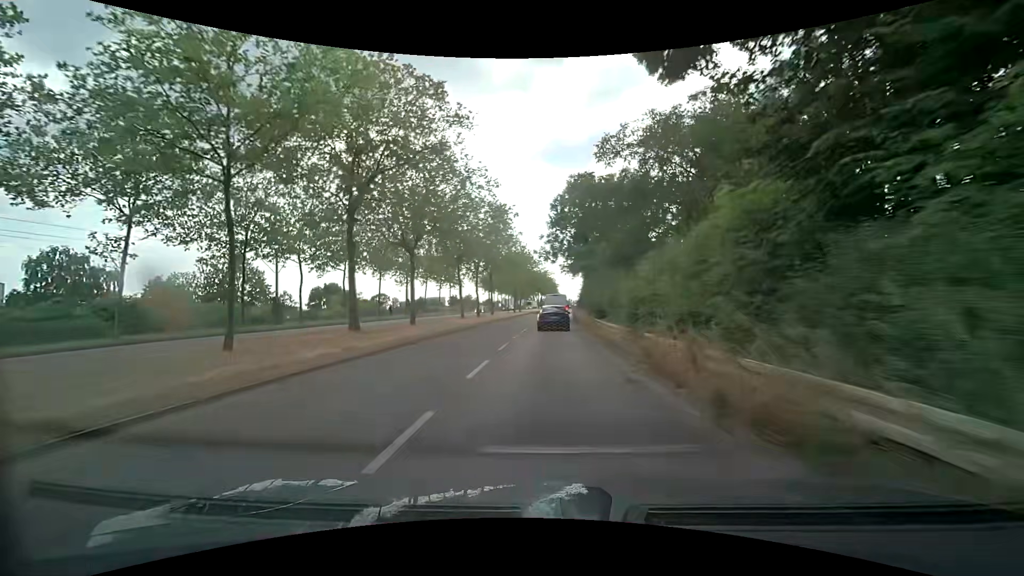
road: secondary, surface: asphalt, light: Day
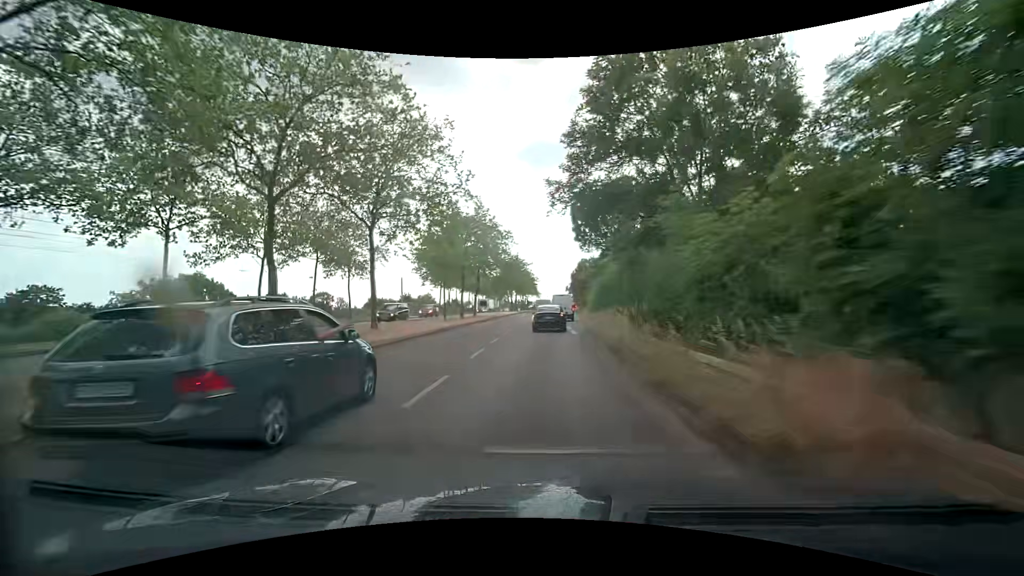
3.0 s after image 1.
(+0.6, +38.7) m; +2°
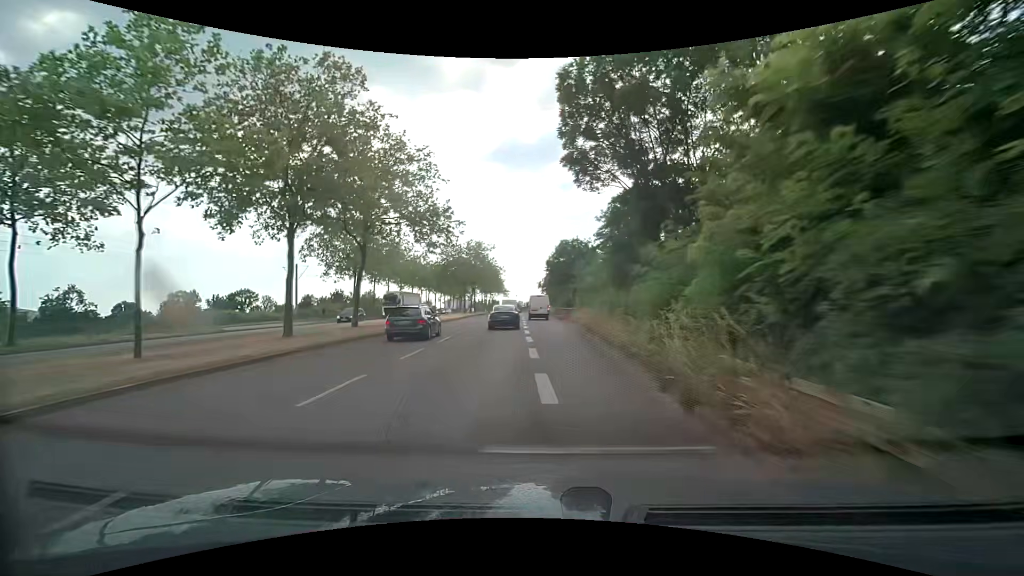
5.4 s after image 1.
(+0.9, +29.8) m; +3°
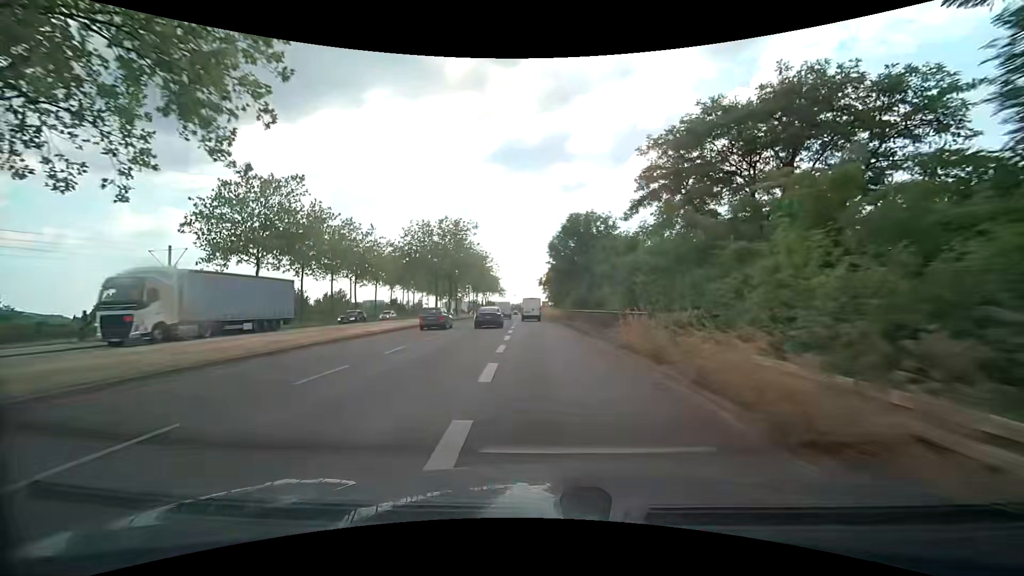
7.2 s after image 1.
(+0.1, +21.9) m; 0°
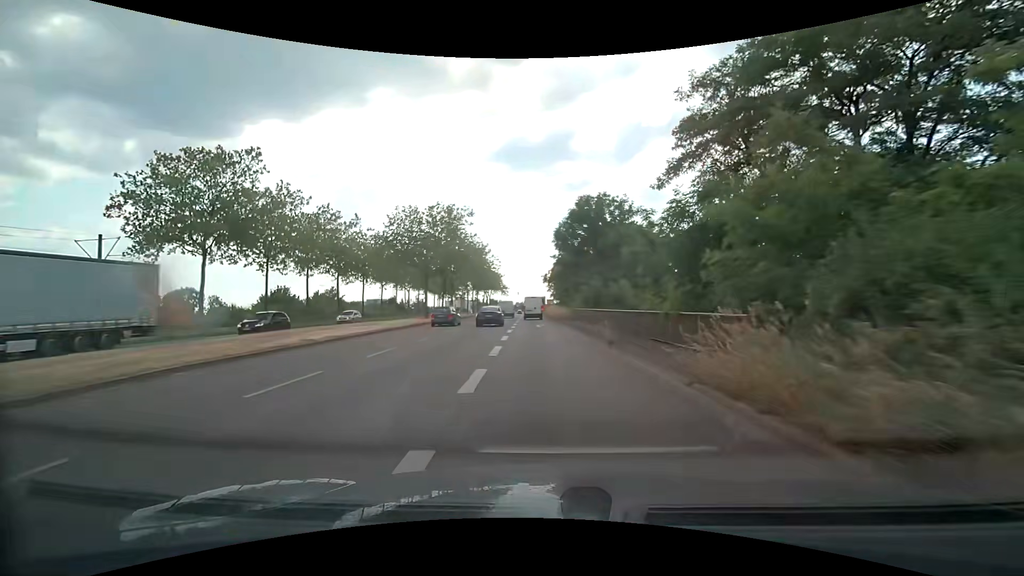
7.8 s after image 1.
(0.0, +7.3) m; -1°
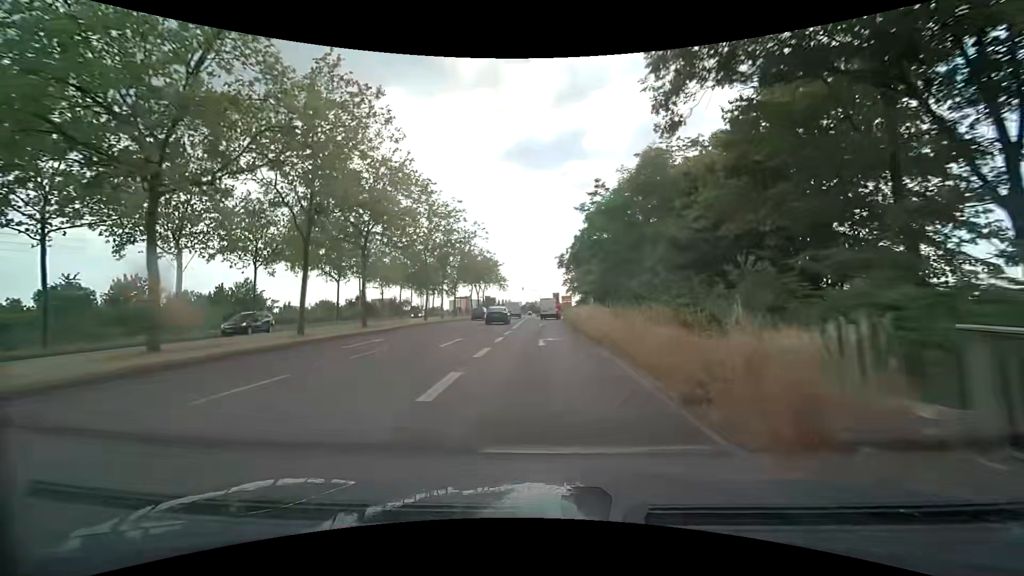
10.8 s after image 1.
(-0.3, +36.9) m; -1°
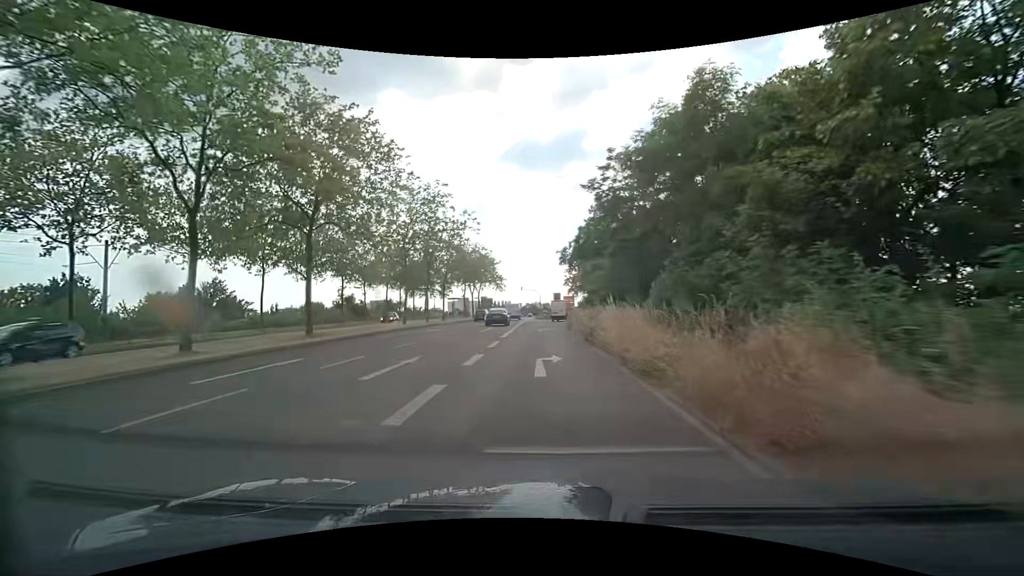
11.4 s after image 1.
(0.0, +7.4) m; 0°
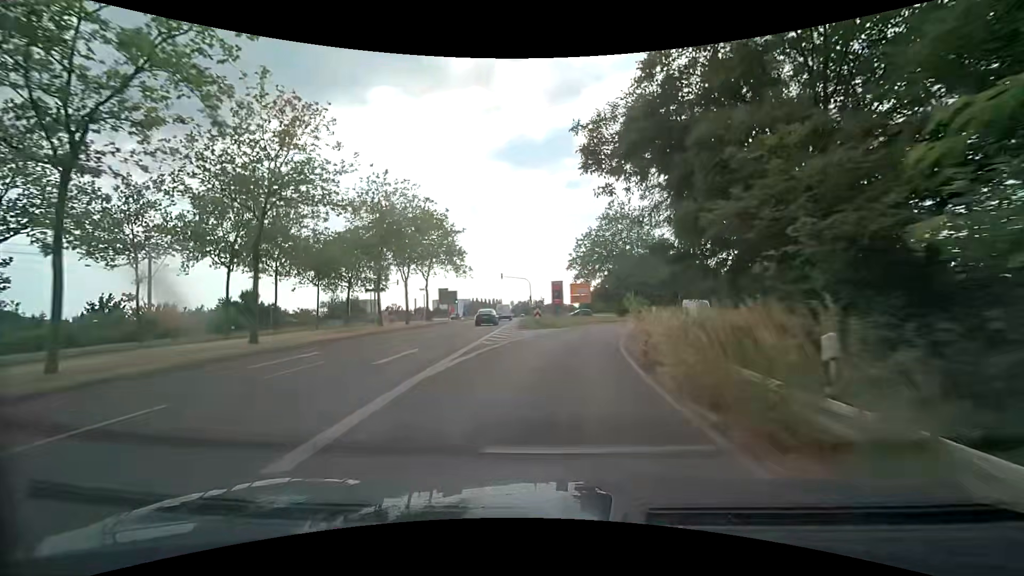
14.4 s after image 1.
(-0.1, +37.3) m; +1°
(0, +10) (+1, +20) (+3, +30) (+6, +39) (+10, +49) (+15, +57) (+20, +66) (+27, +73) (+34, +80) (+42, +86) m
